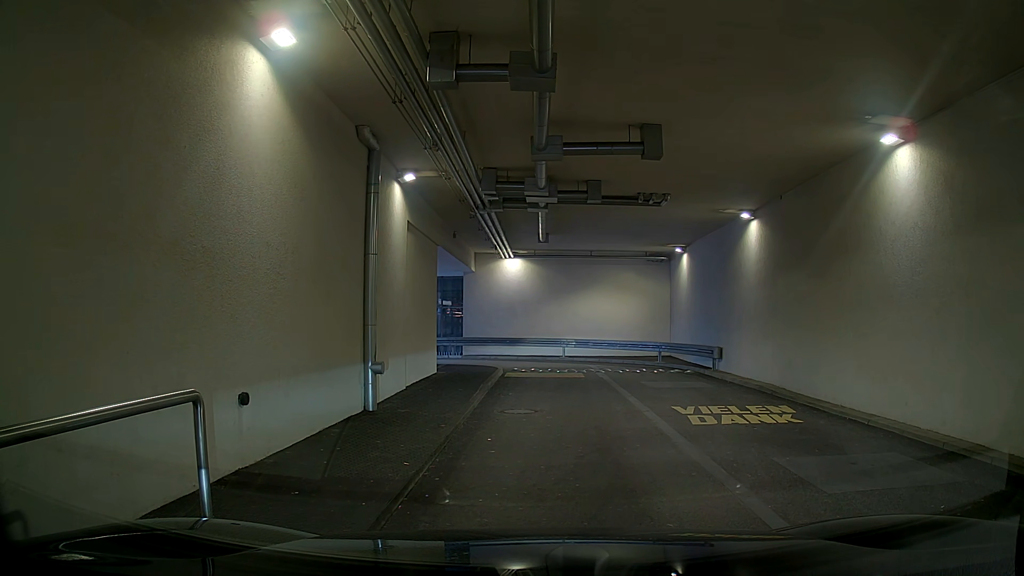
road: residential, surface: asphalt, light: Day
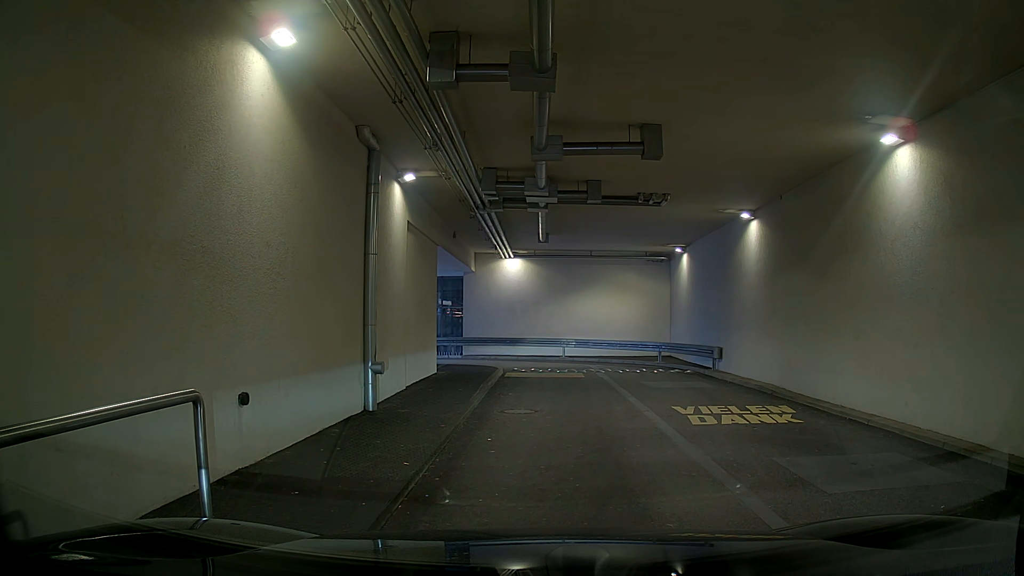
(0.0, 0.0) m; 0°
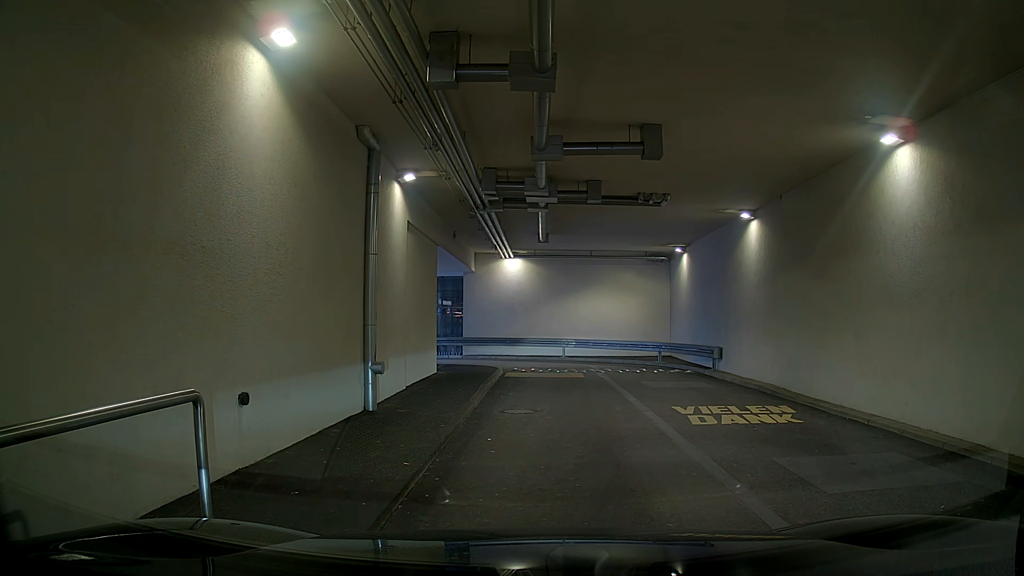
(0.0, 0.0) m; 0°
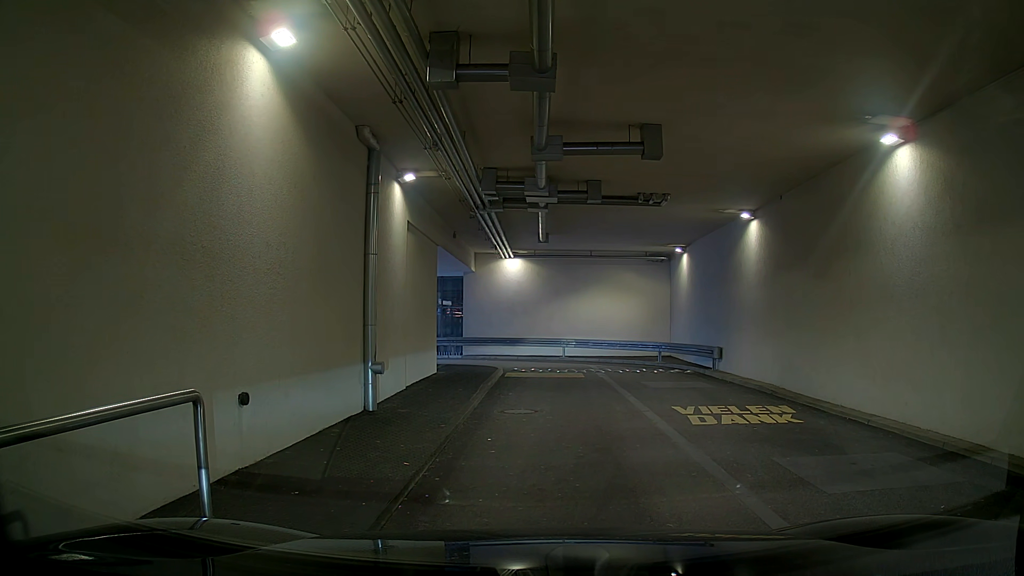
(0.0, 0.0) m; 0°
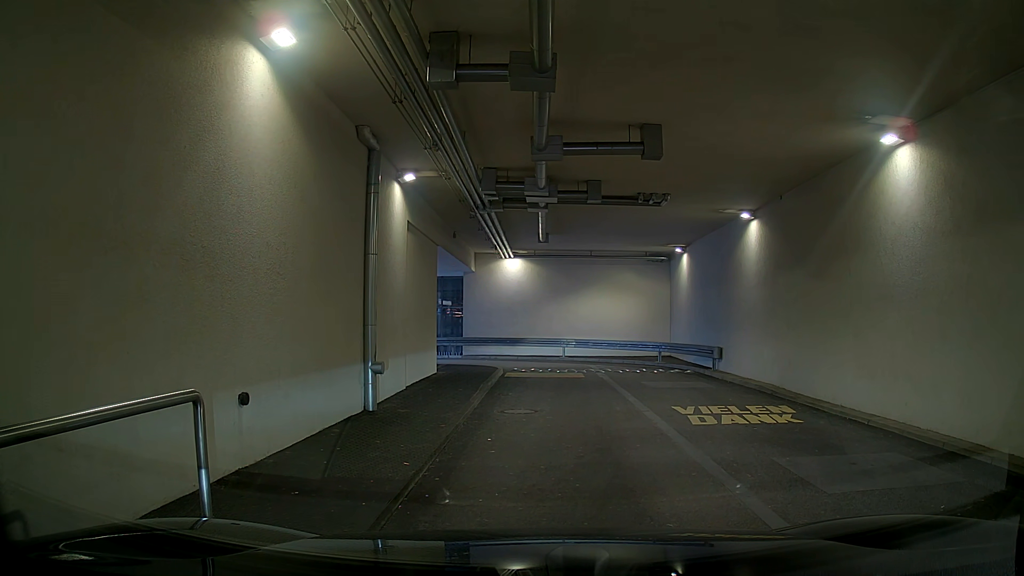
(0.0, 0.0) m; 0°
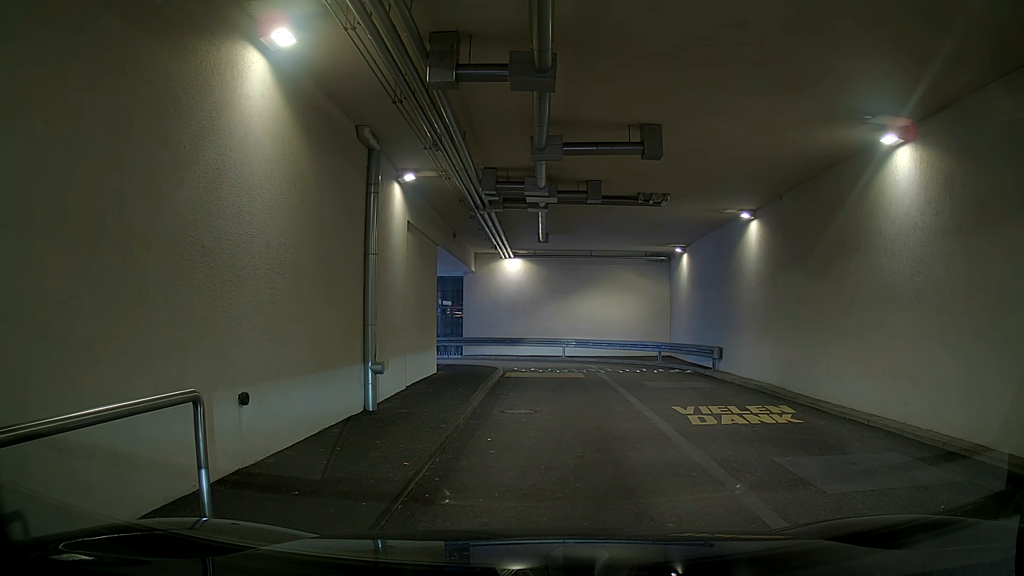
(0.0, 0.0) m; 0°
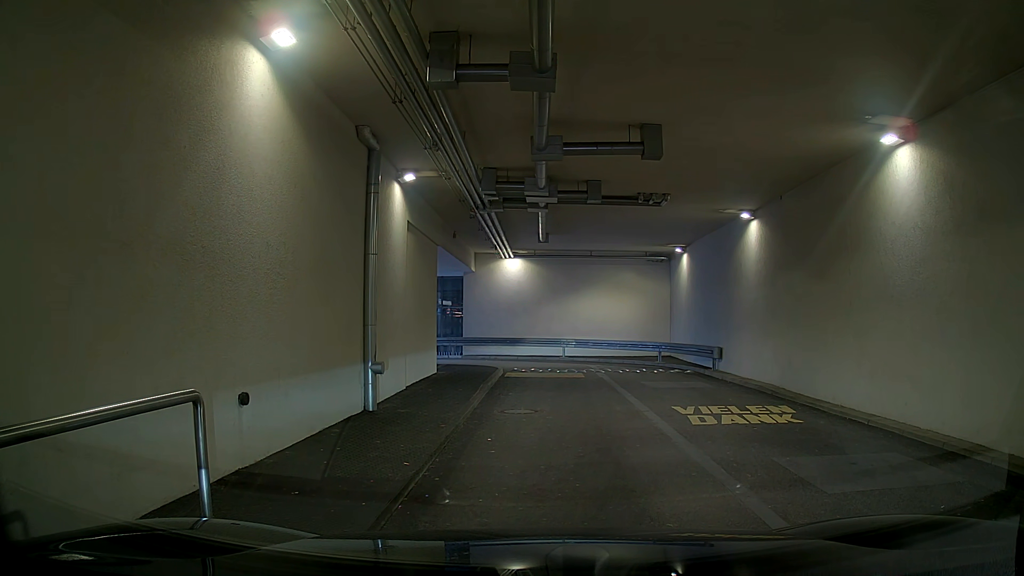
(0.0, 0.0) m; 0°
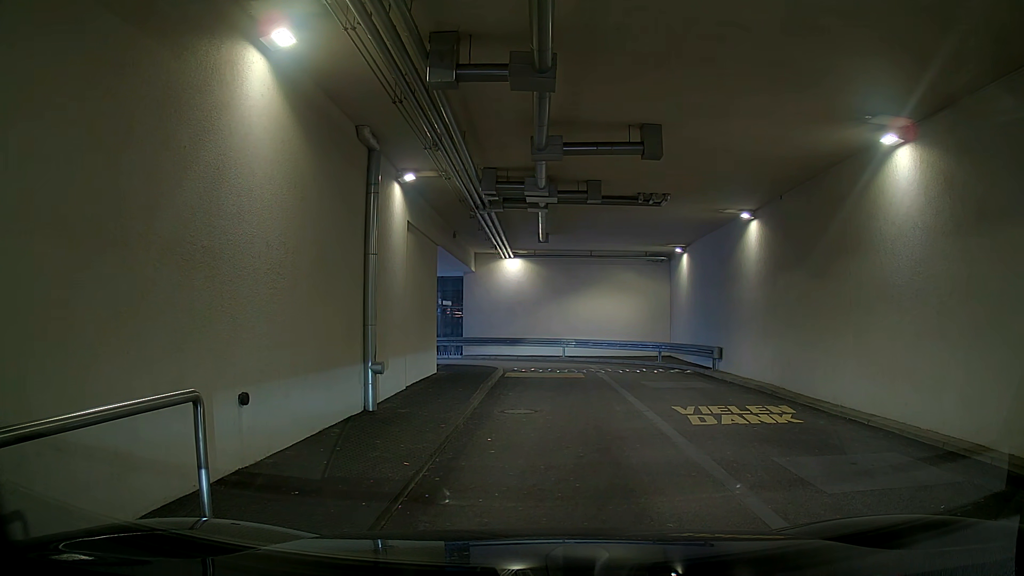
(0.0, 0.0) m; 0°
